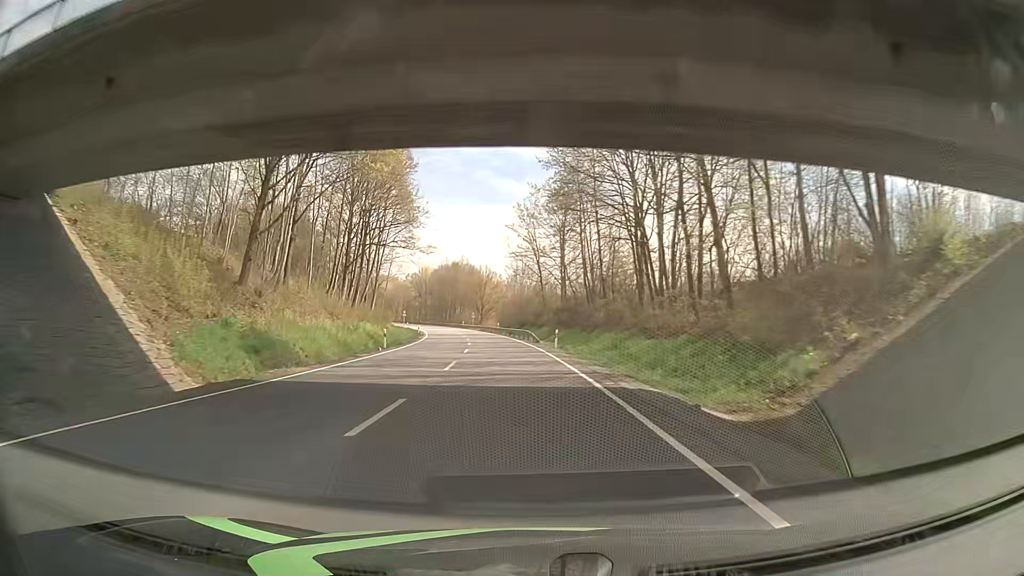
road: primary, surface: asphalt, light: Day
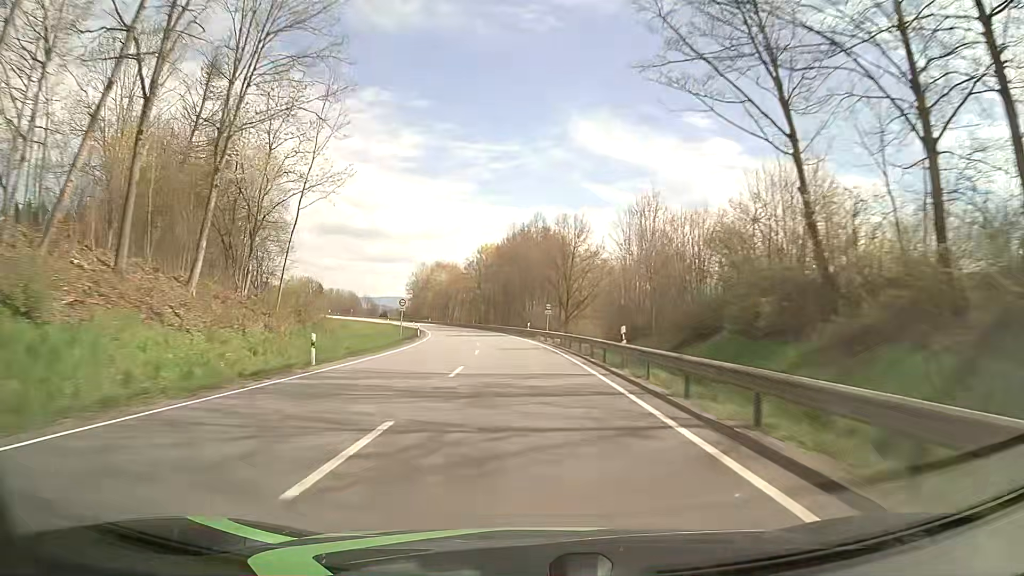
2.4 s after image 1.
(-4.2, +63.1) m; -7°
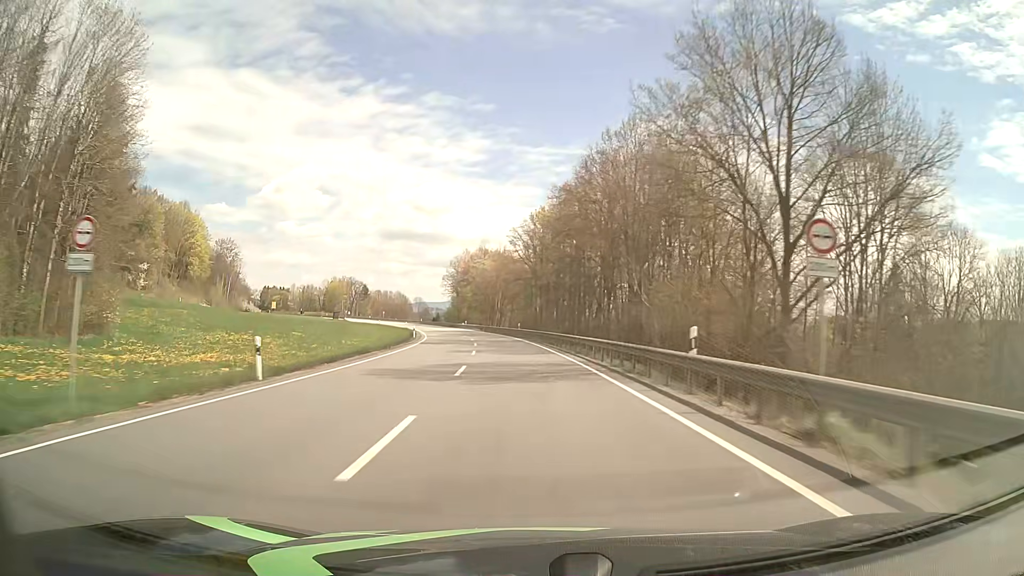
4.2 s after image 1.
(-2.6, +47.4) m; -6°
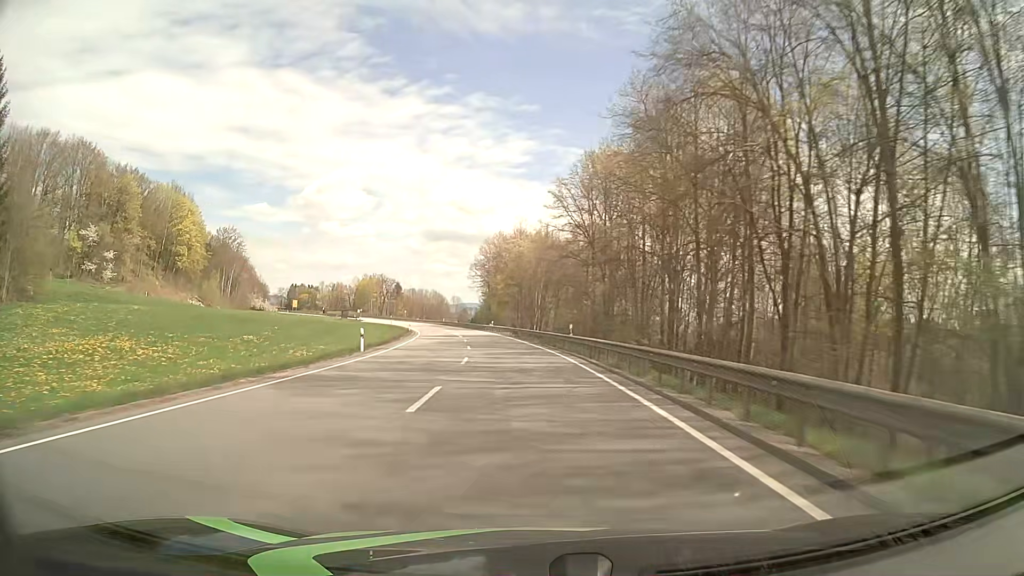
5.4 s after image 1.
(-1.0, +31.7) m; -4°
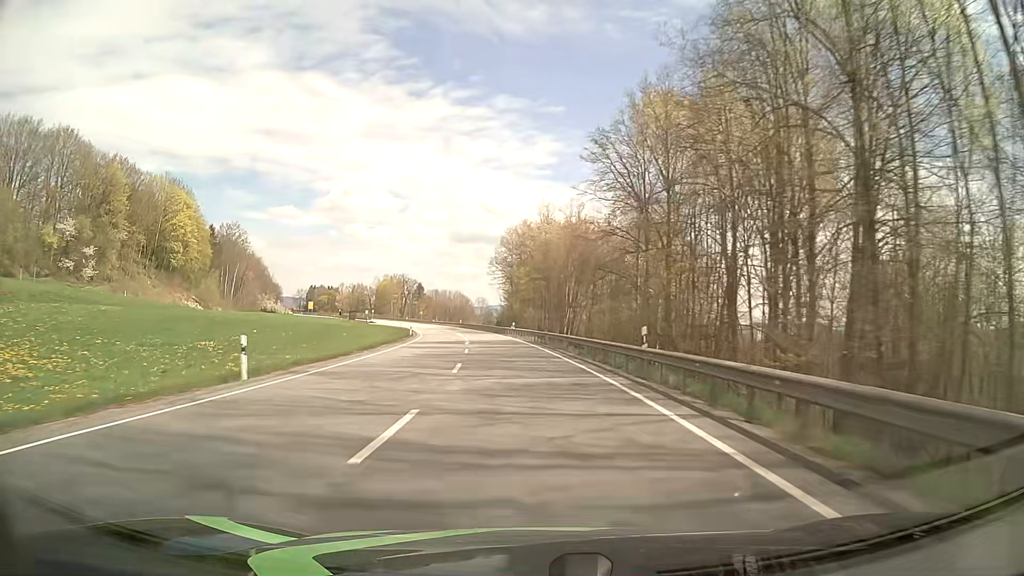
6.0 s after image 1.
(-0.3, +15.9) m; -2°
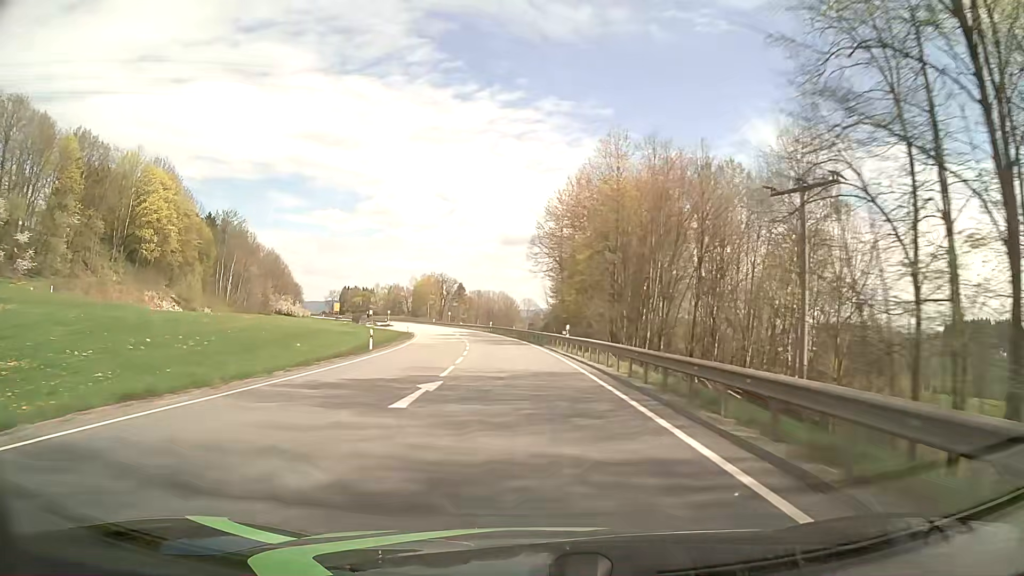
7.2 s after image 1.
(-1.4, +31.7) m; -4°
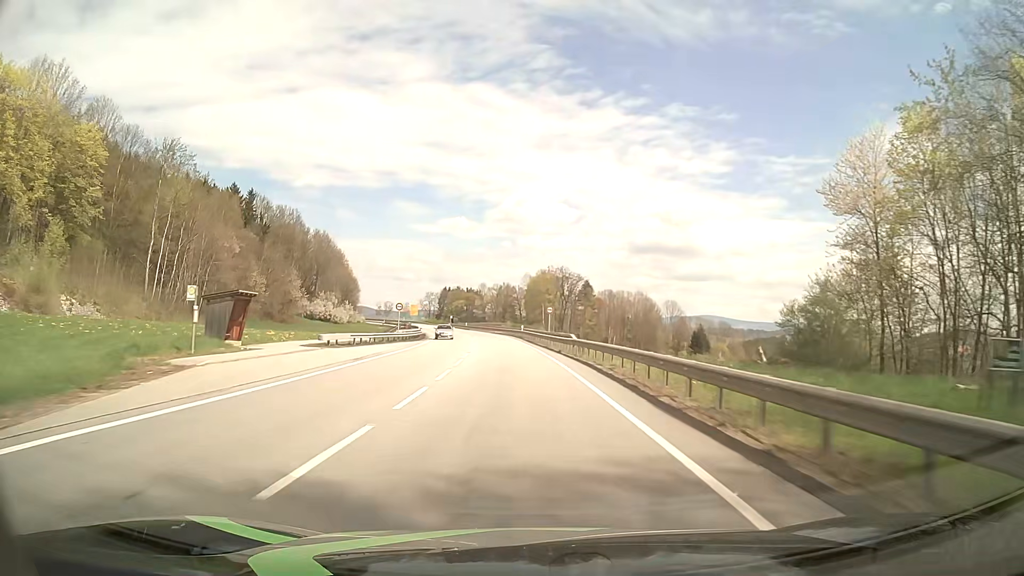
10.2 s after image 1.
(-7.8, +78.6) m; -11°
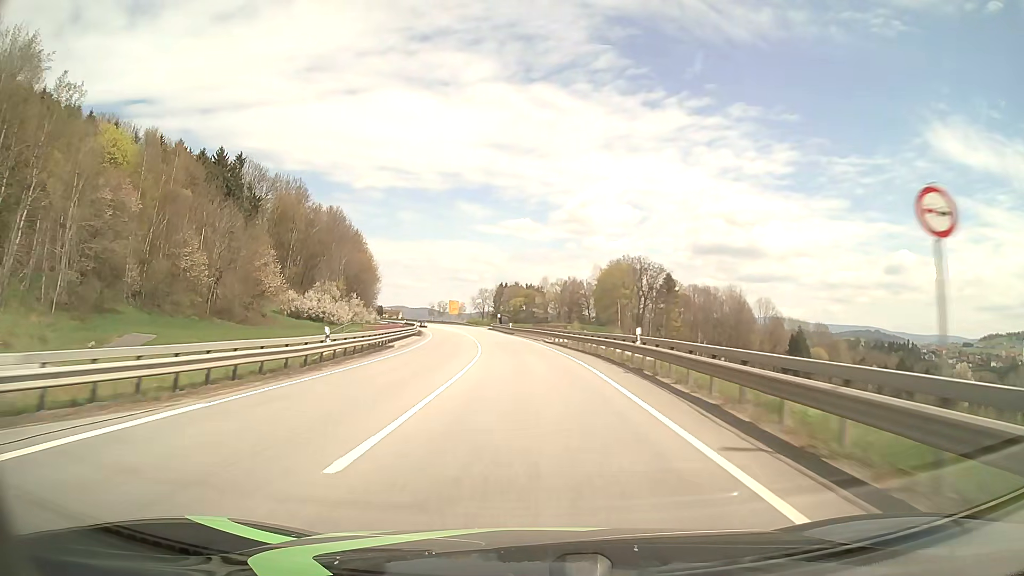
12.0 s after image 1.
(-2.4, +47.3) m; -6°
(0, +10) (0, +20) (-1, +30) (-1, +40) (-2, +50) (-3, +60) (-5, +70) (-6, +80) (-8, +90) (-9, +99) m
